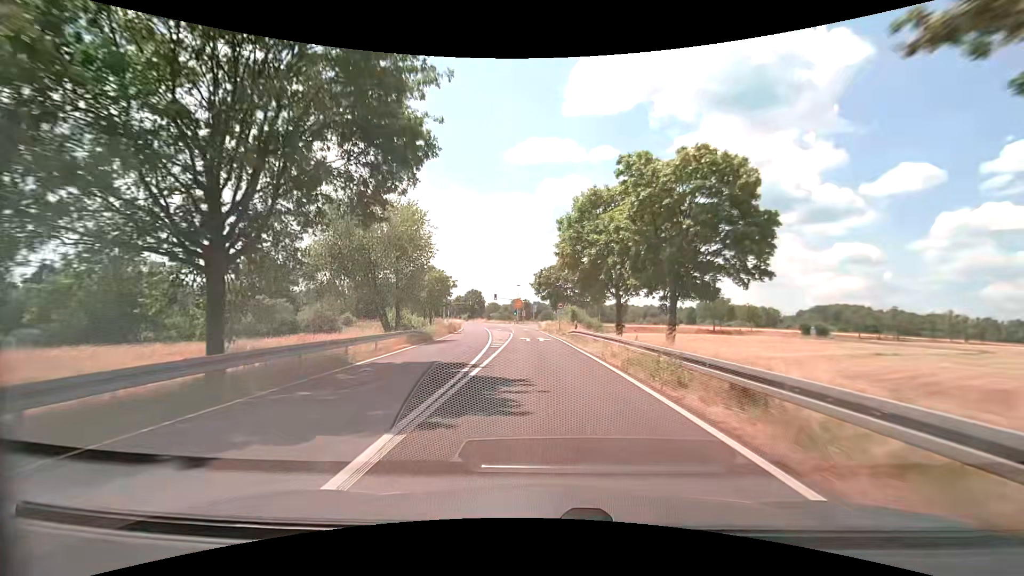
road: primary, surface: asphalt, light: Day
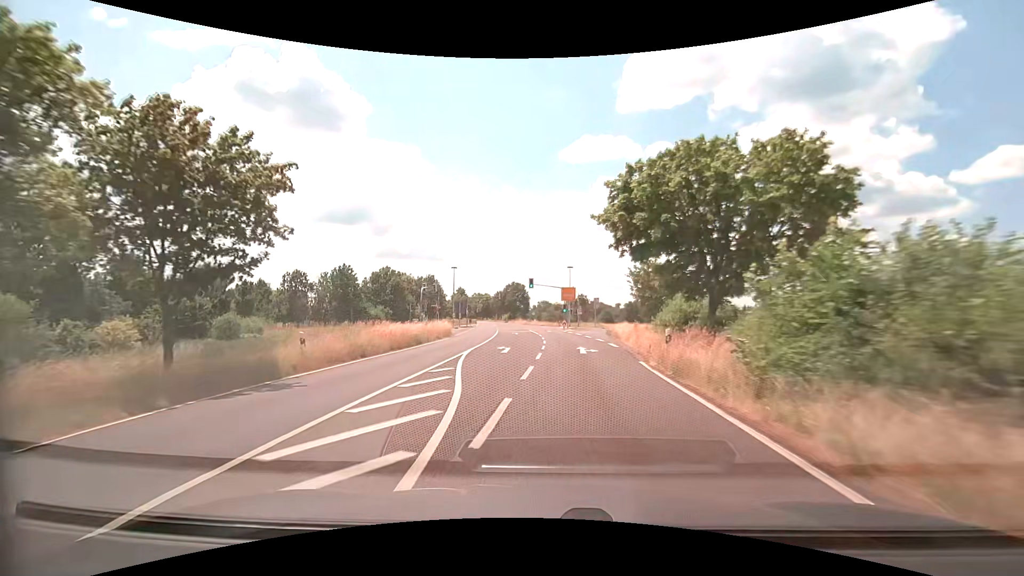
(-1.4, +45.0) m; -6°
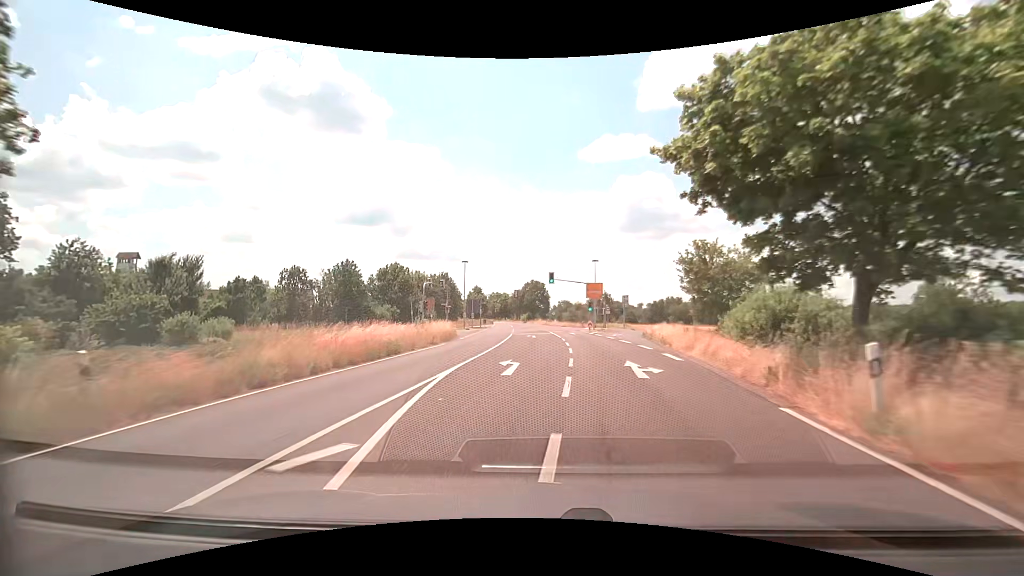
(-0.2, +8.6) m; -2°
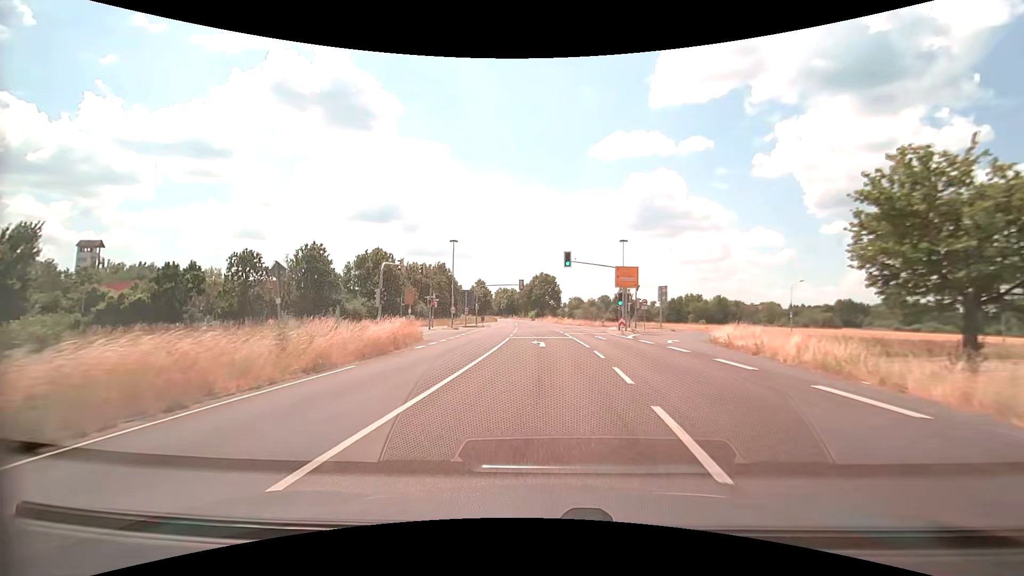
(-0.4, +16.4) m; -2°
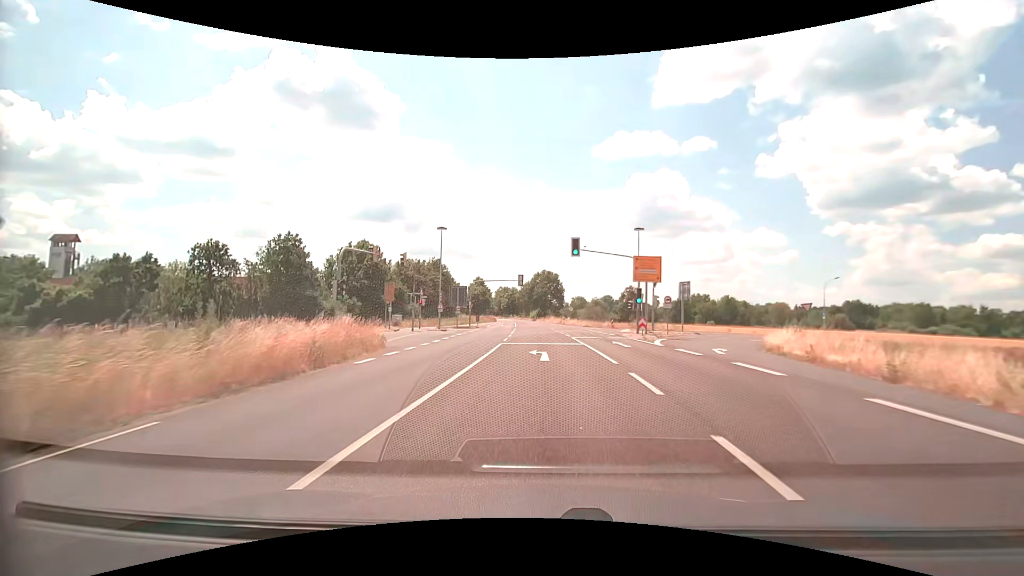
(0.0, +7.6) m; 0°
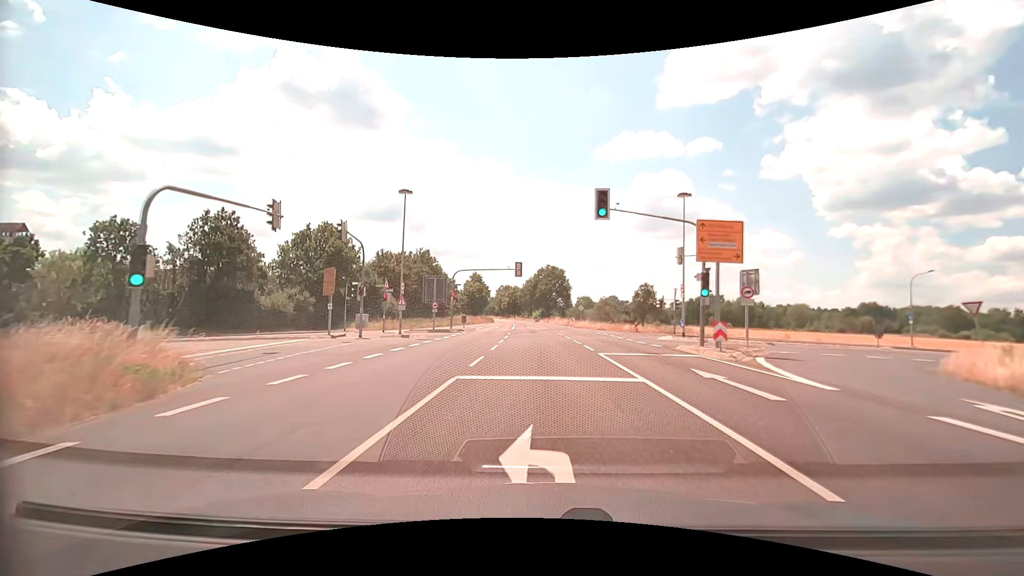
(-0.2, +13.8) m; -1°
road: tertiary_link
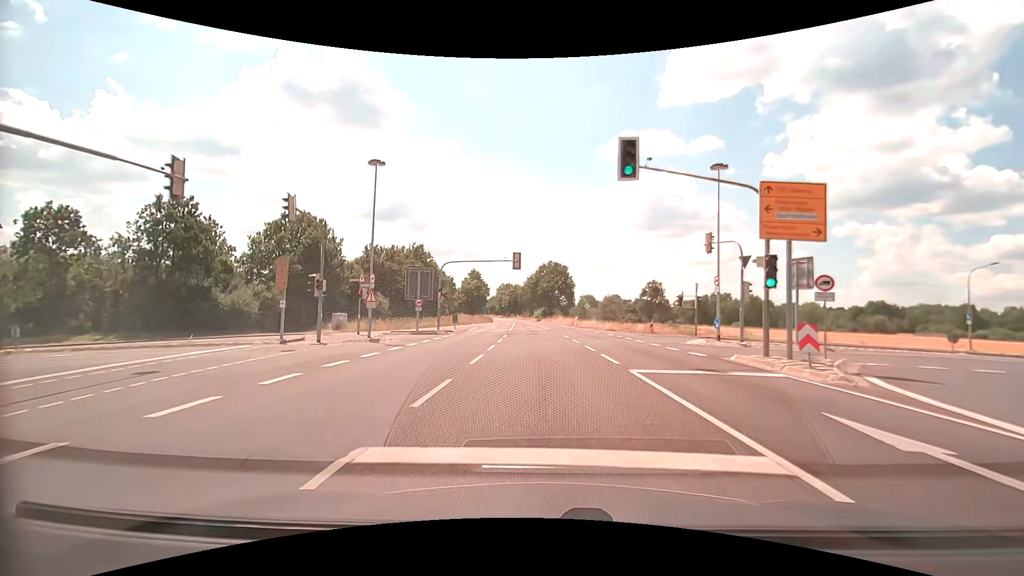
(0.0, +6.1) m; 0°
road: primary
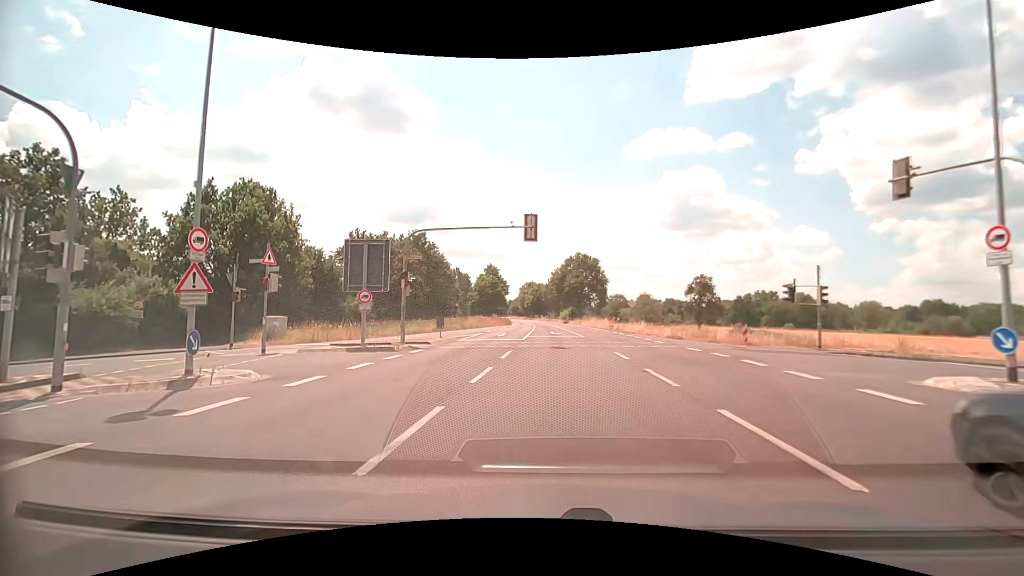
(-0.2, +14.9) m; -3°
(-2, +10) (-8, +17) (-18, +18) (-28, +14) (-37, +11) (-46, +7) (-56, +4) (-65, +1) (-75, -2) (-85, -4) m
